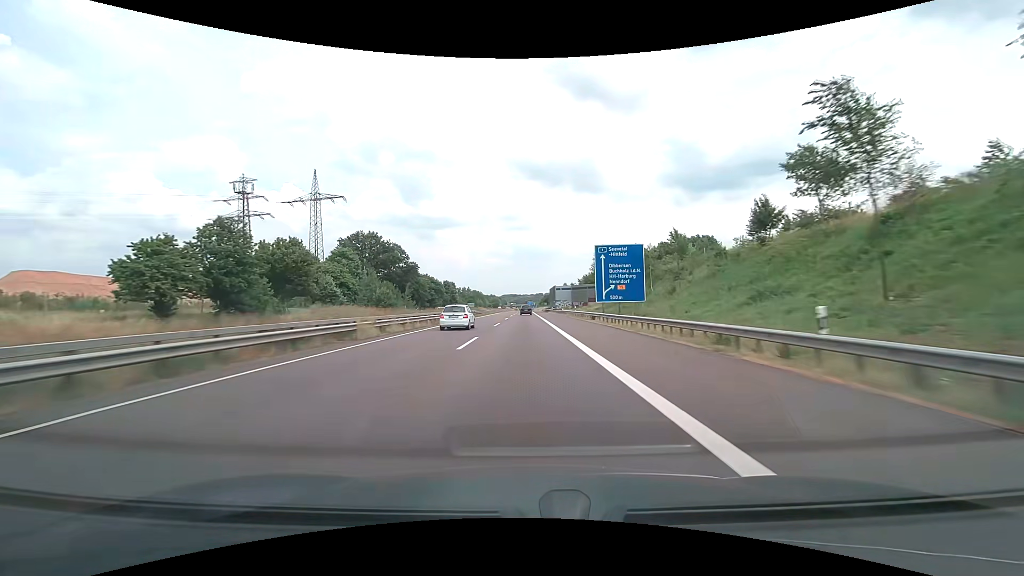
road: motorway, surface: asphalt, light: Day
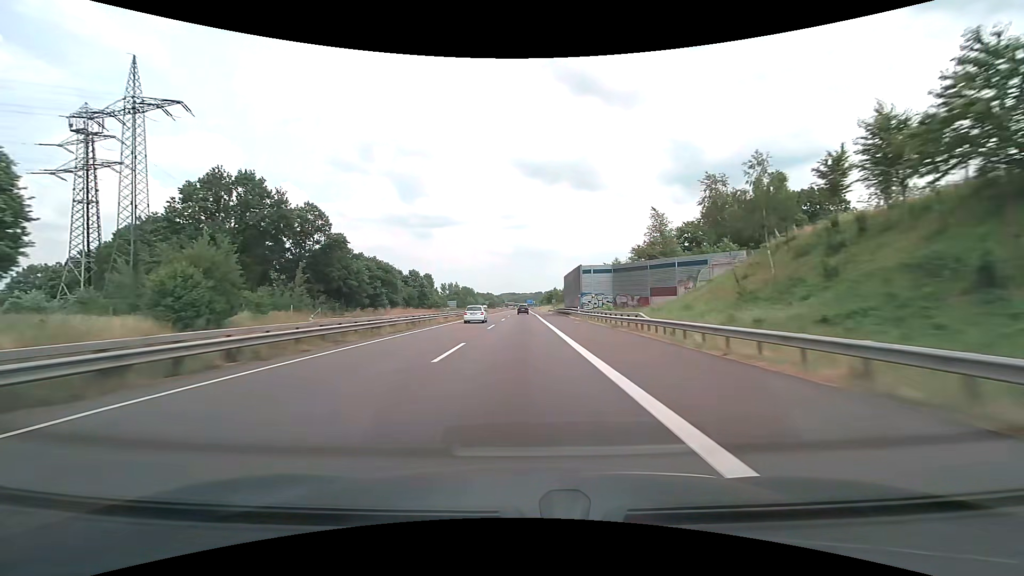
(+0.1, +57.2) m; 0°
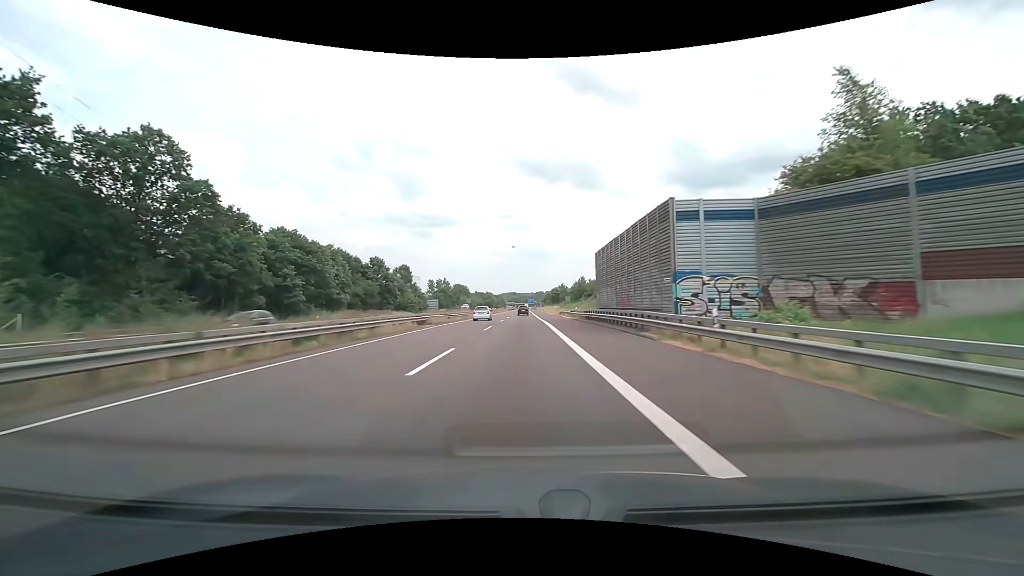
(0.0, +38.2) m; 0°
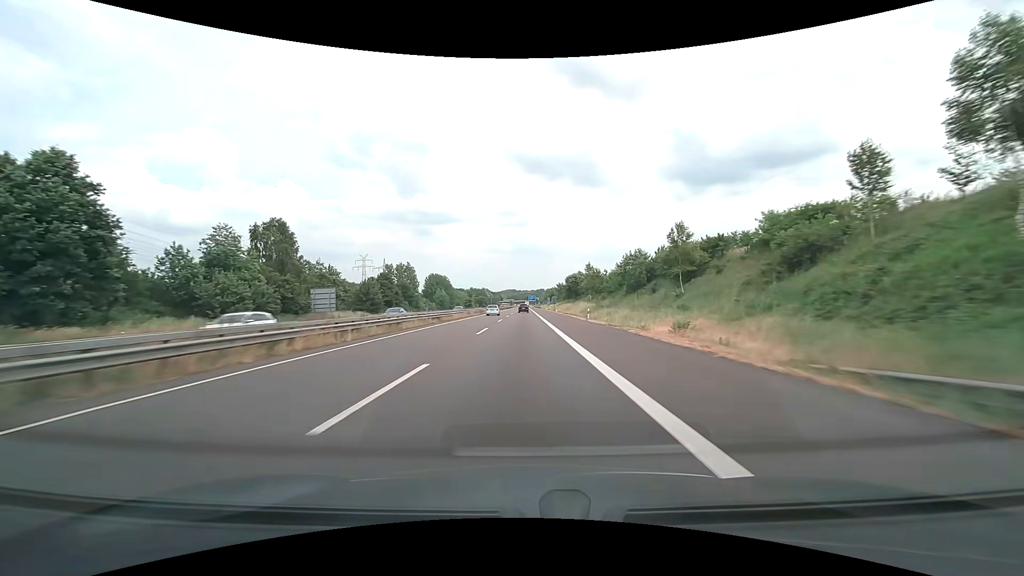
(-0.1, +76.3) m; 0°
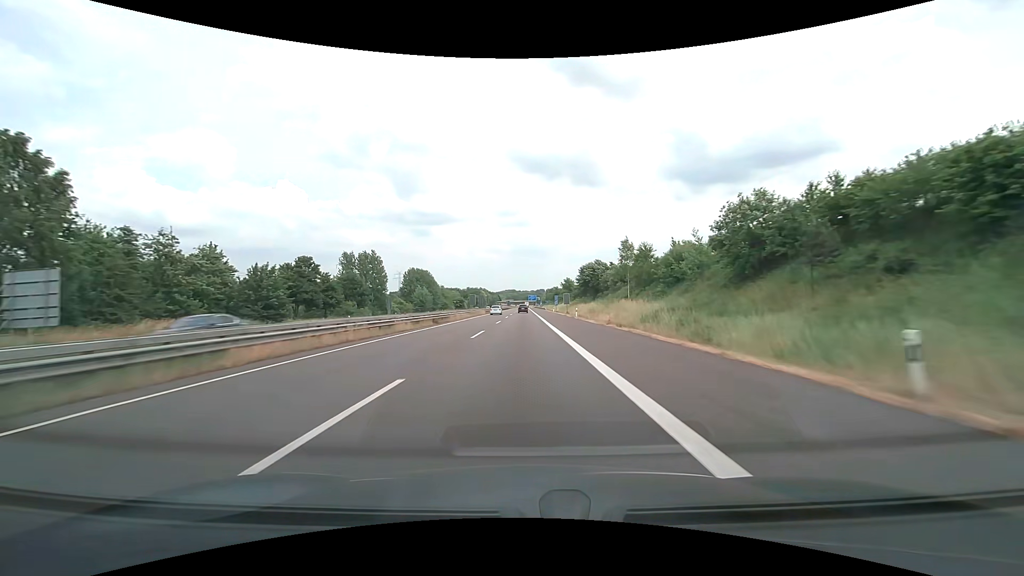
(0.0, +38.1) m; 0°
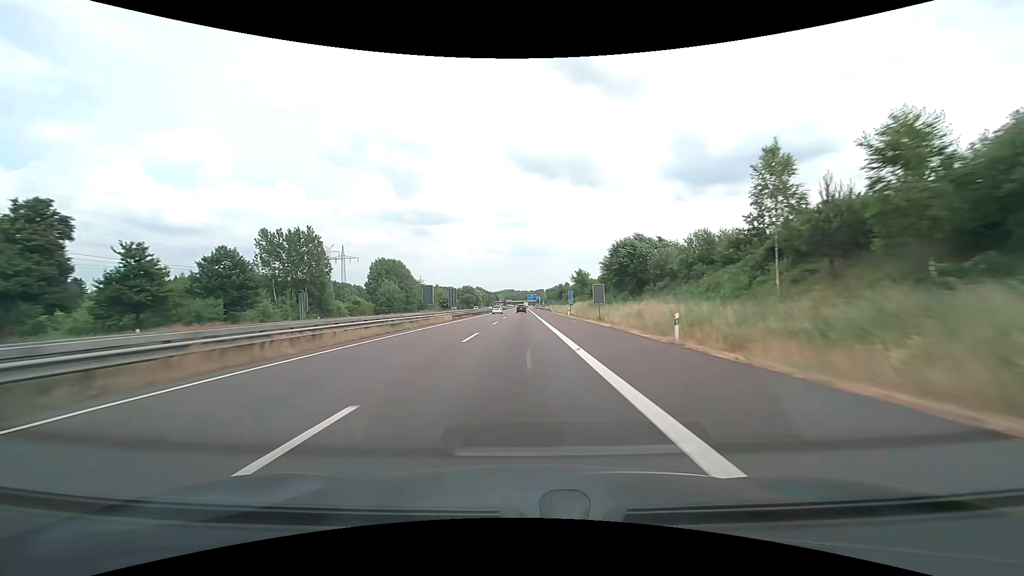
(0.0, +38.1) m; 0°
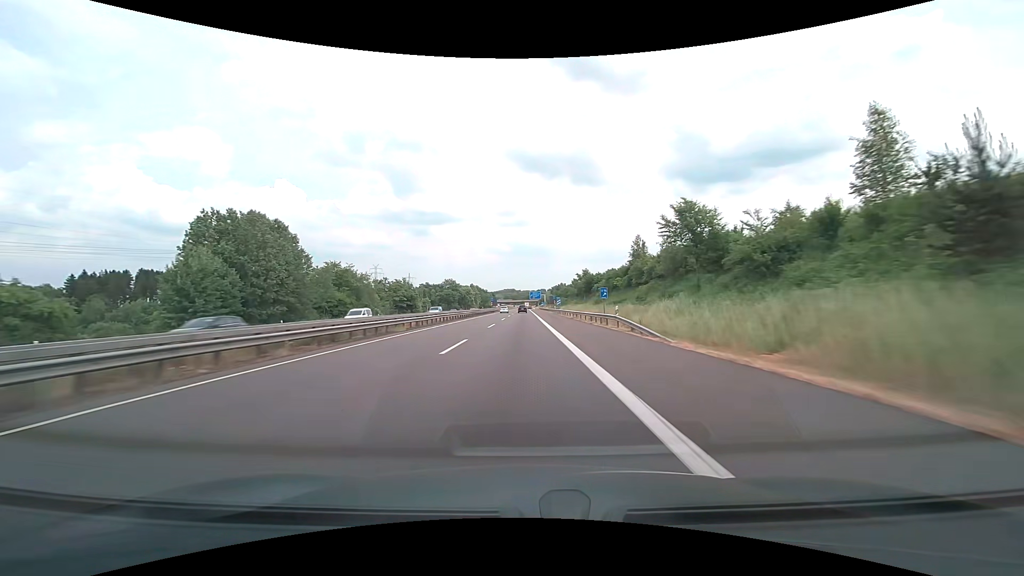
(-0.1, +76.2) m; 0°
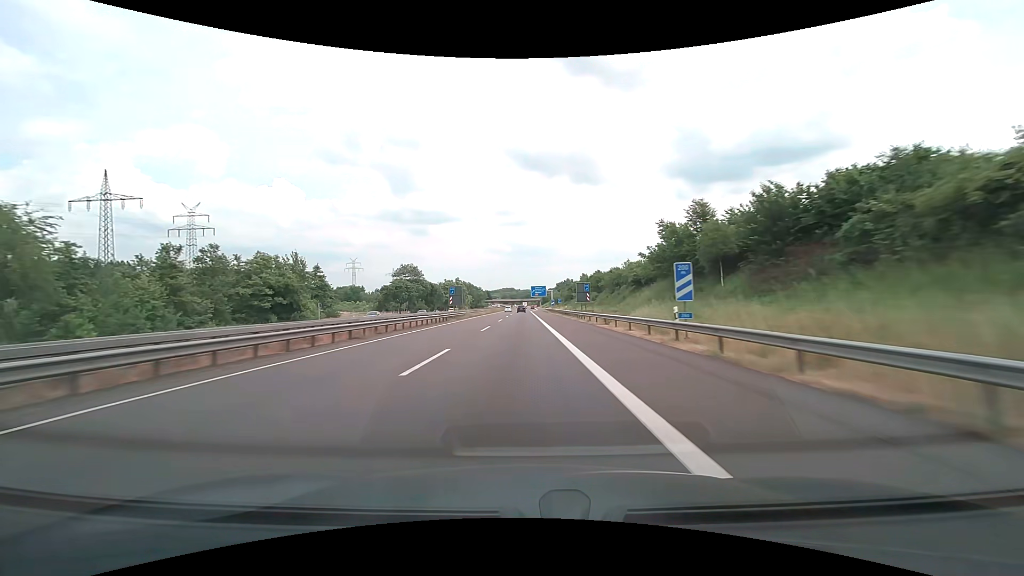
(0.0, +76.2) m; 0°
(0, +10) (0, +20) (0, +30) (0, +40) (0, +50) (0, +60) (0, +70) (0, +80) (0, +90) (0, +100) m
